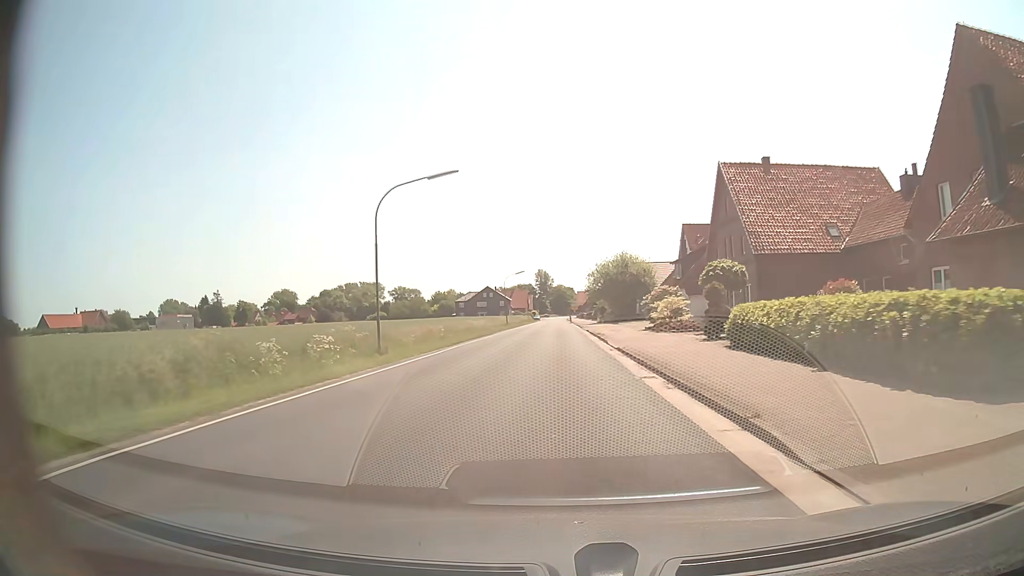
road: secondary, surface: asphalt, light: Day
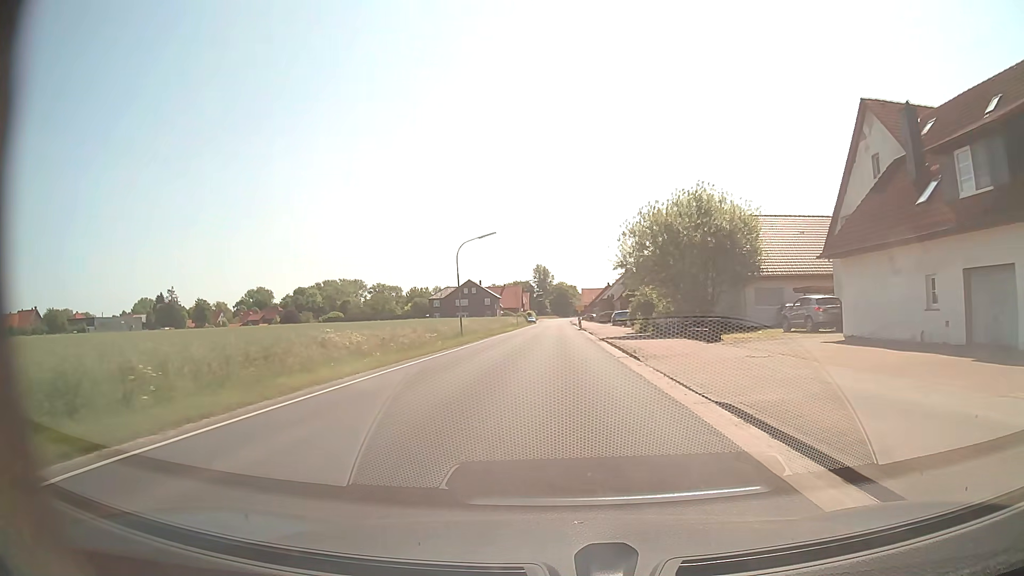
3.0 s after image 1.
(0.0, +44.1) m; 0°
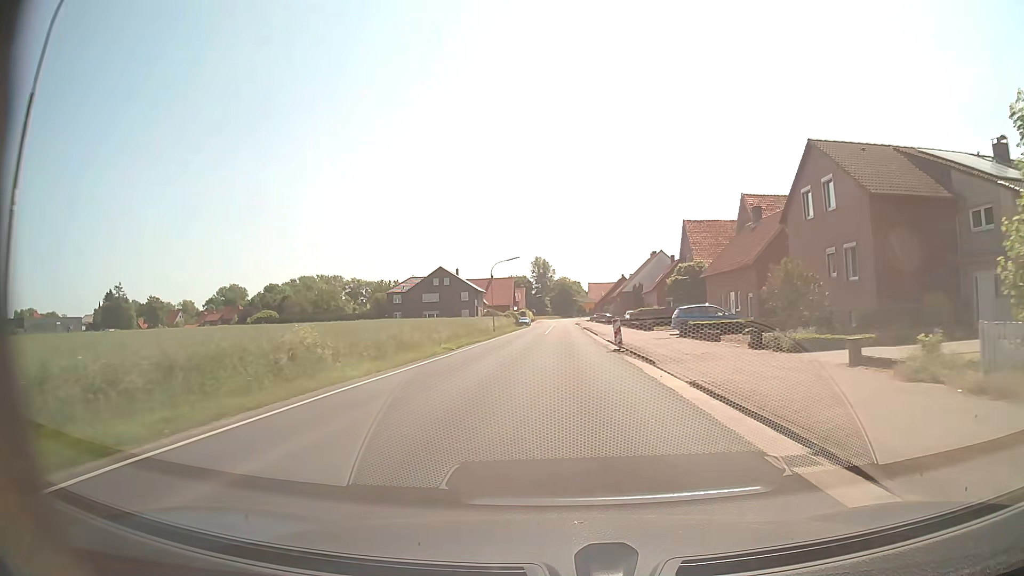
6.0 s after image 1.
(-0.1, +41.7) m; 0°
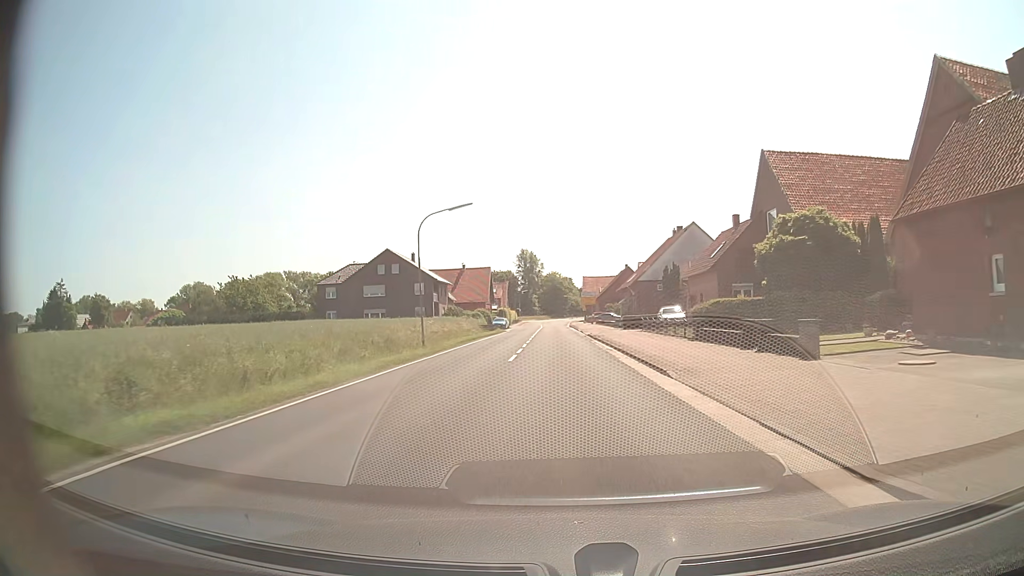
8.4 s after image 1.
(+0.1, +31.8) m; +1°
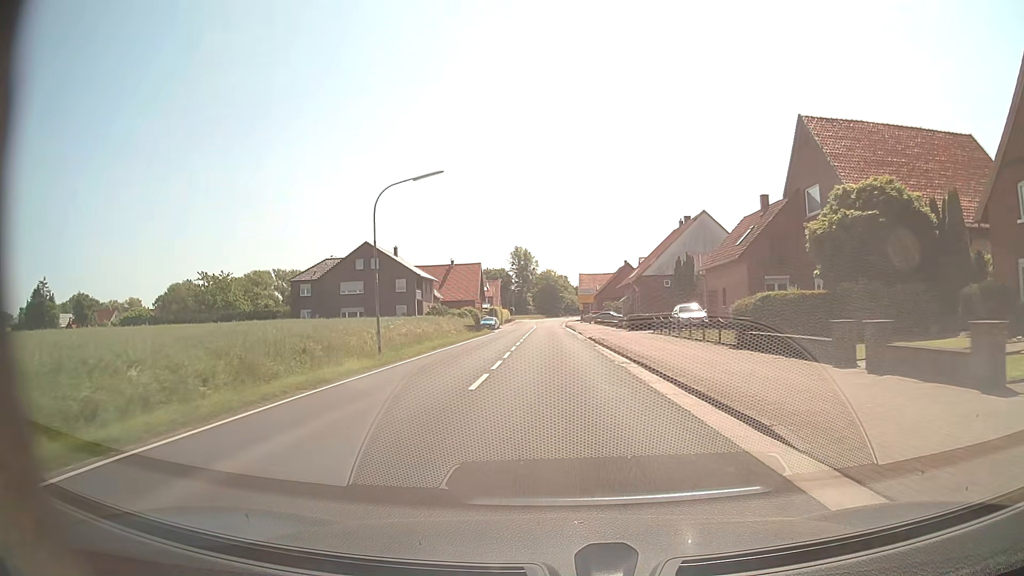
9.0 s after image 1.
(0.0, +7.8) m; +1°
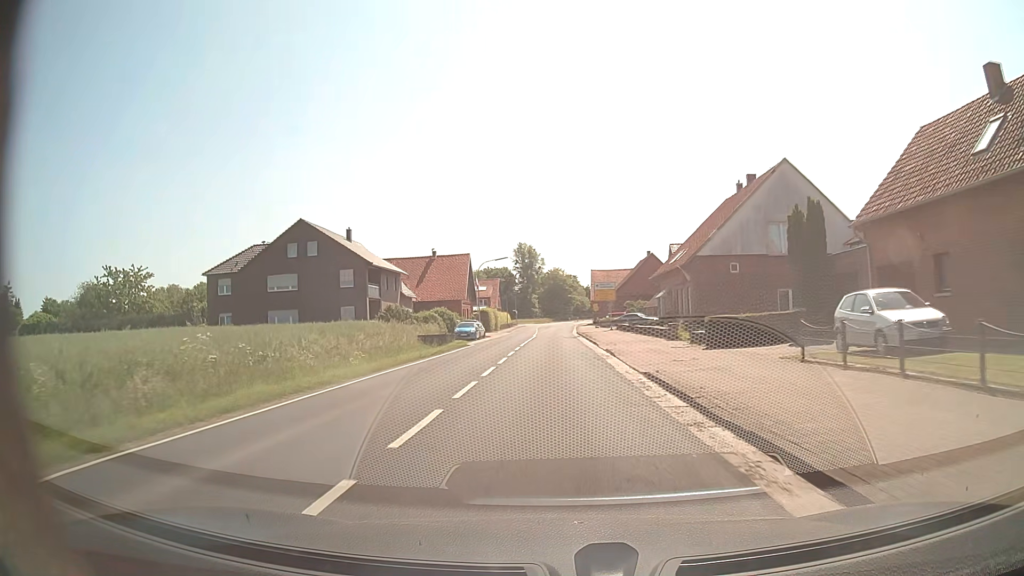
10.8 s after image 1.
(0.0, +23.4) m; -1°
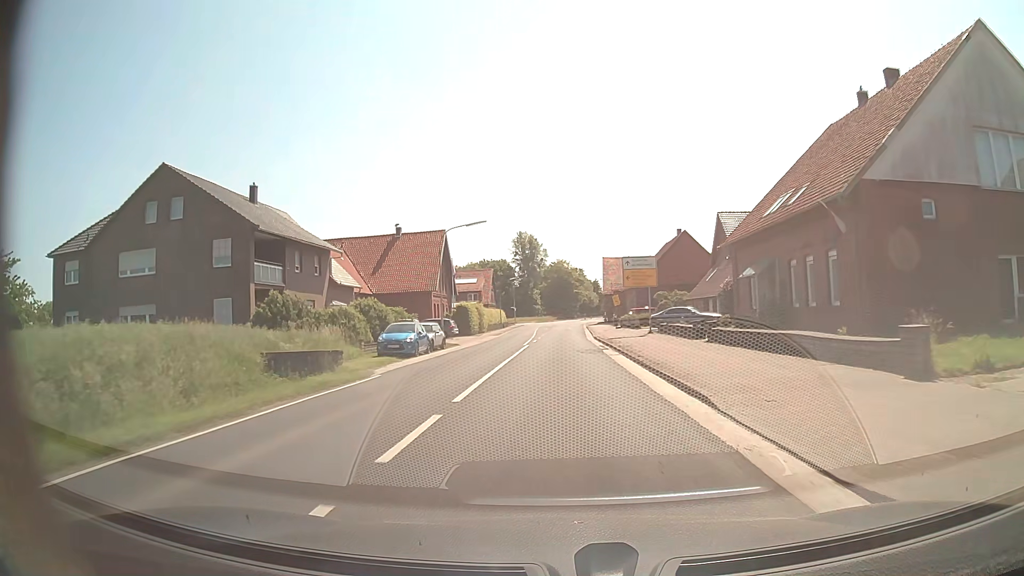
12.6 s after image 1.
(-0.2, +23.4) m; -1°
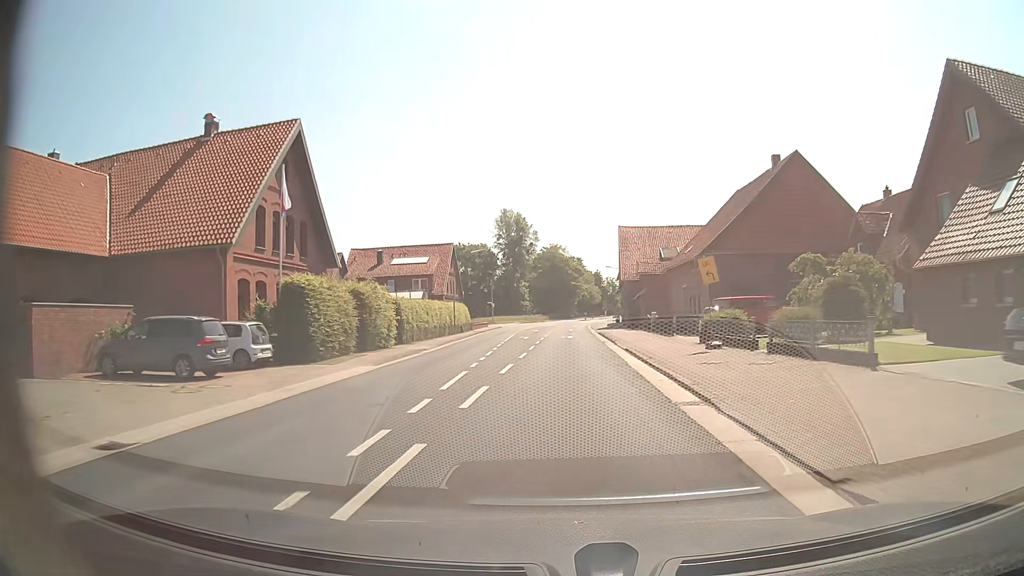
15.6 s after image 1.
(+0.2, +39.4) m; +1°
(0, +10) (0, +20) (0, +30) (0, +40) (+1, +50) (+1, +60) (+1, +70) (+1, +80) (+2, +90) (+3, +100) m
